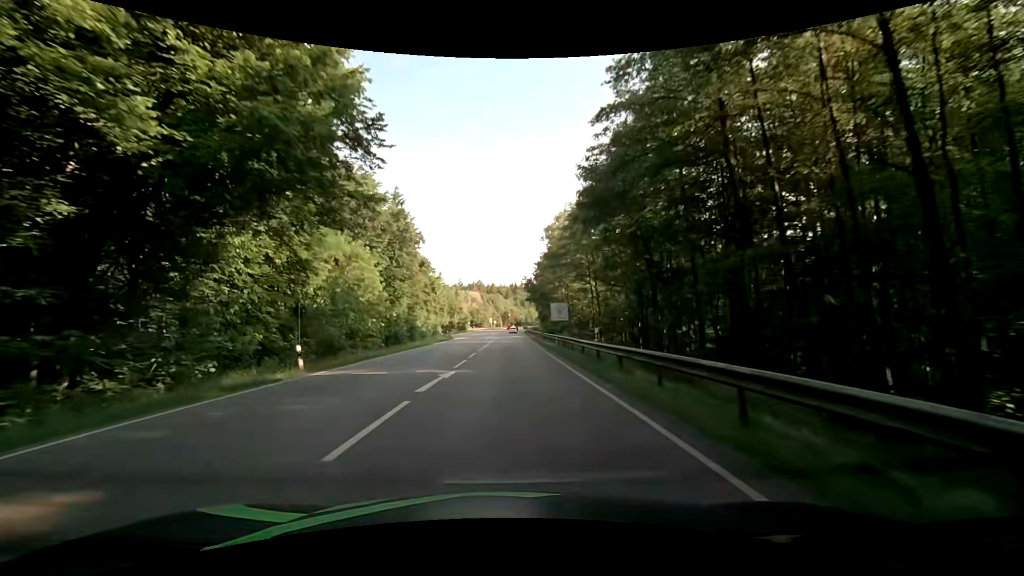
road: secondary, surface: asphalt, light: Day
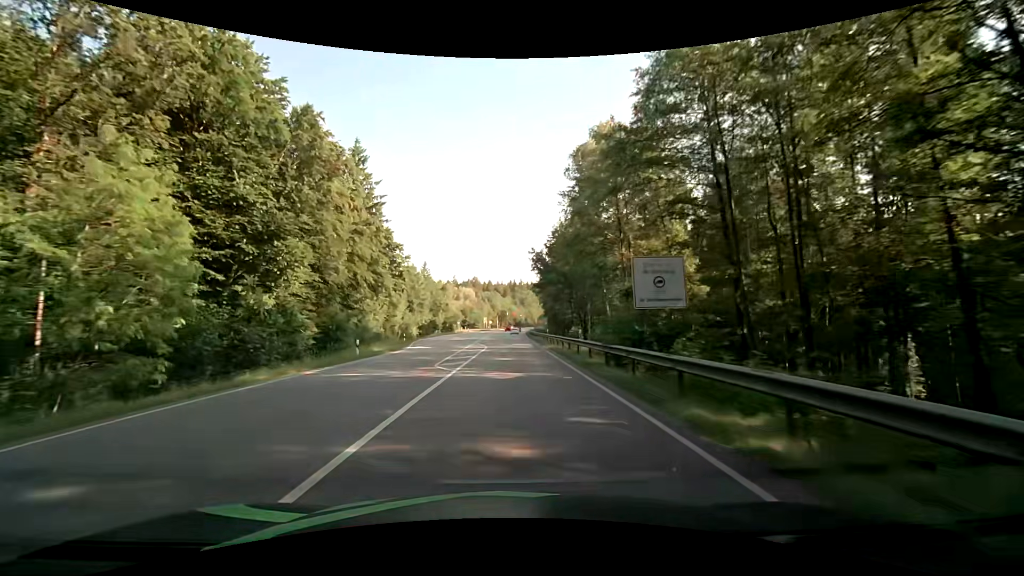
(+0.1, +33.2) m; 0°
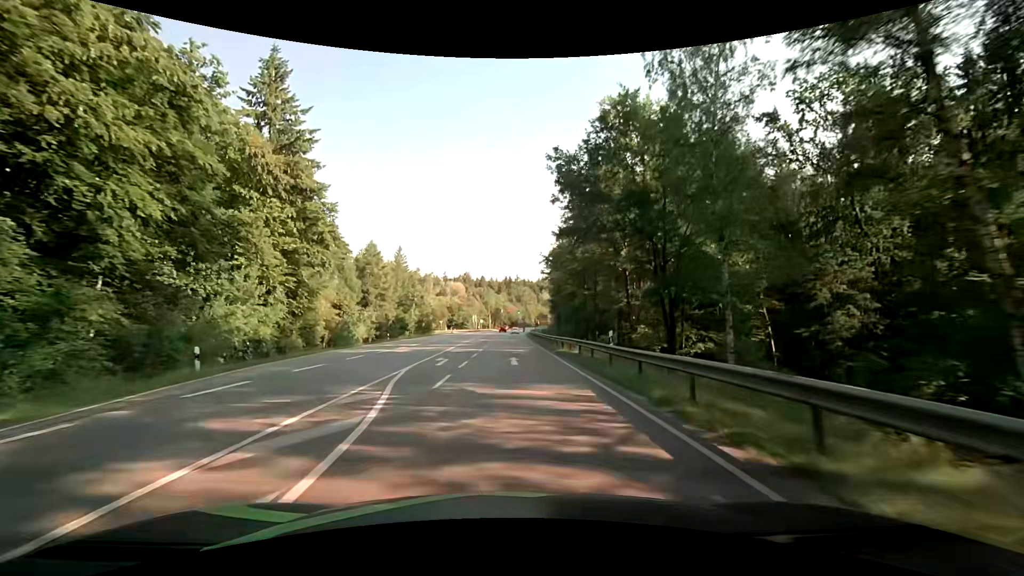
(+0.3, +32.6) m; +1°
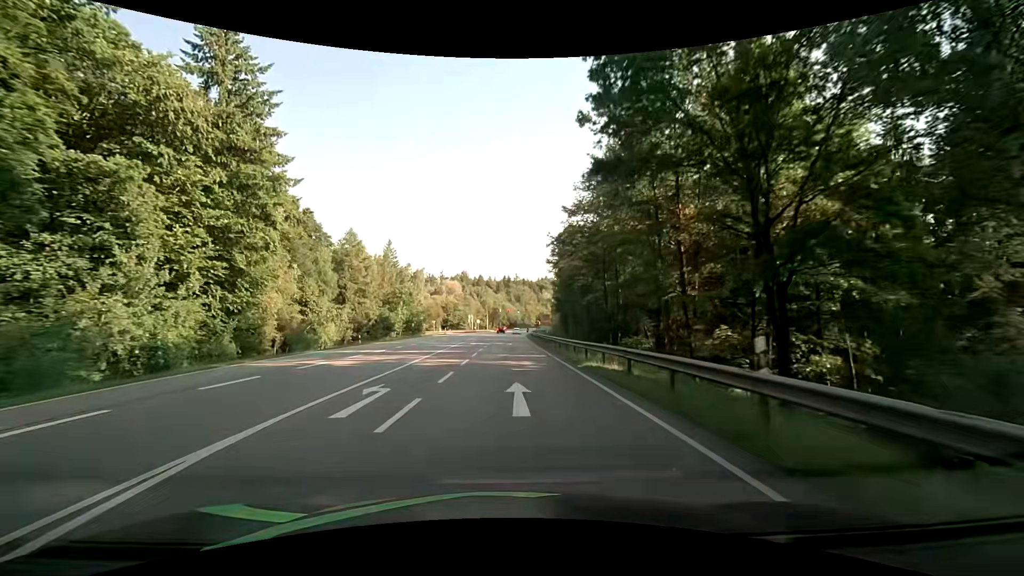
(-0.1, +10.8) m; 0°
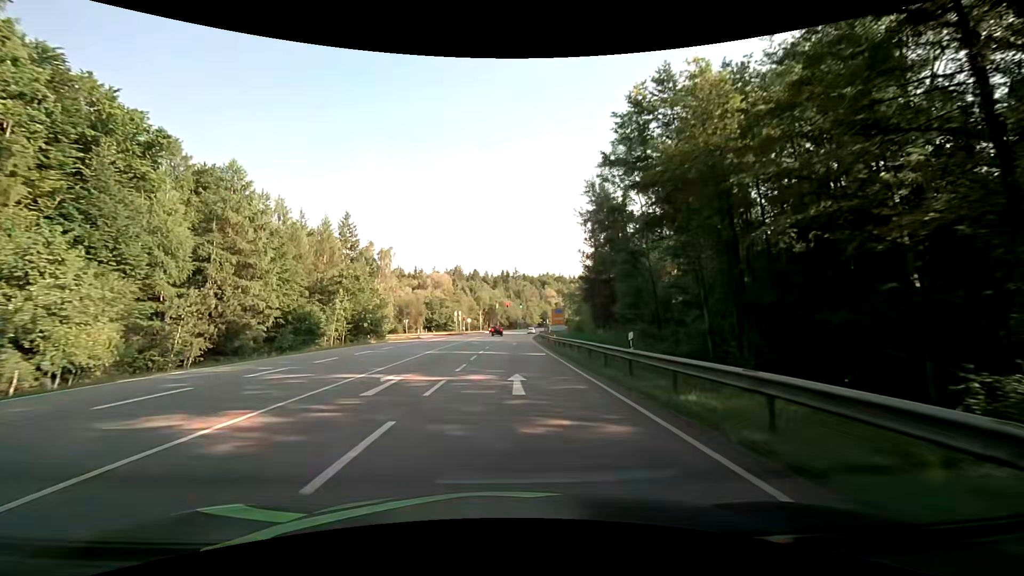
(0.0, +32.3) m; 0°
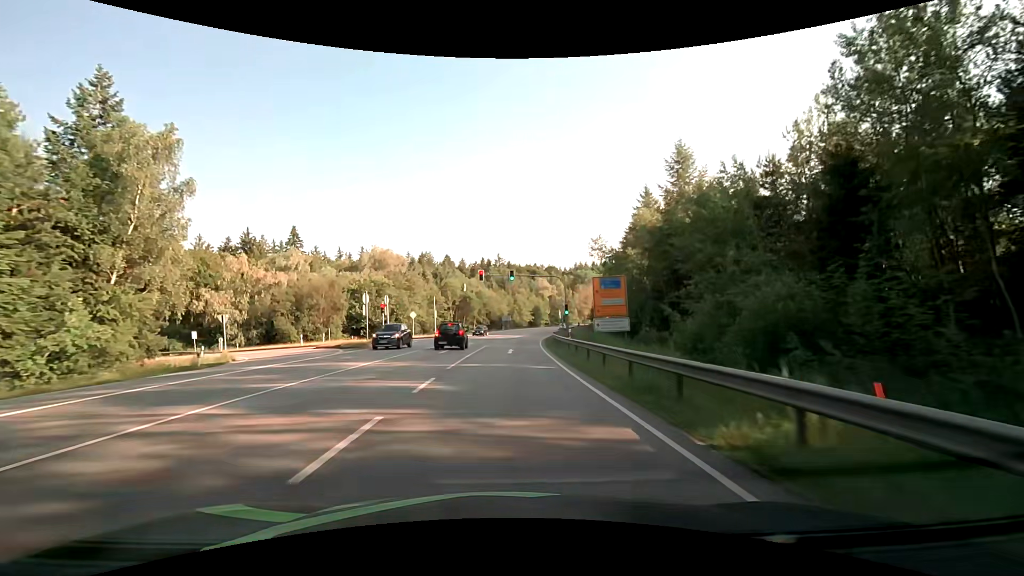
(+0.9, +53.6) m; +2°
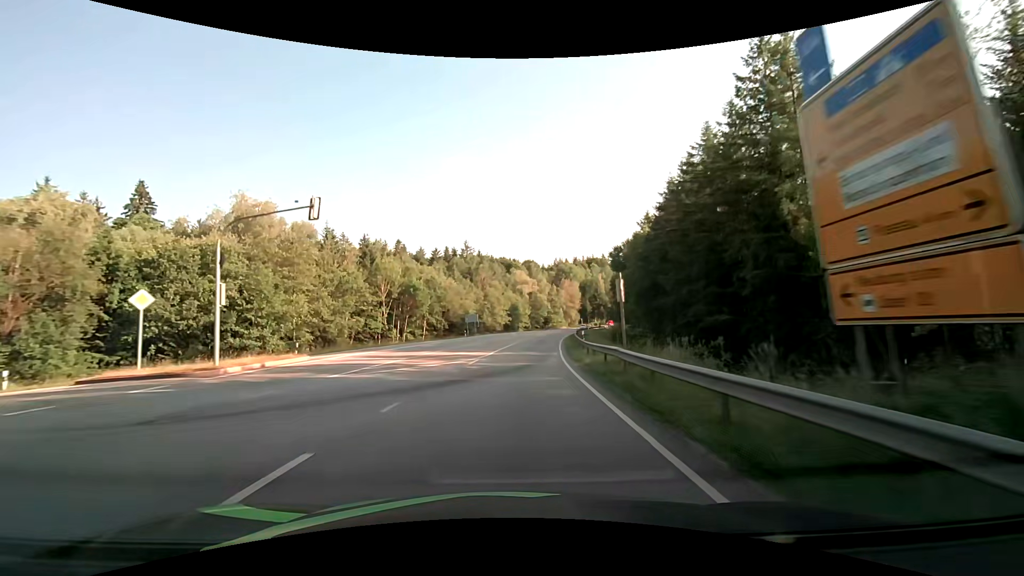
(+0.9, +42.9) m; +3°
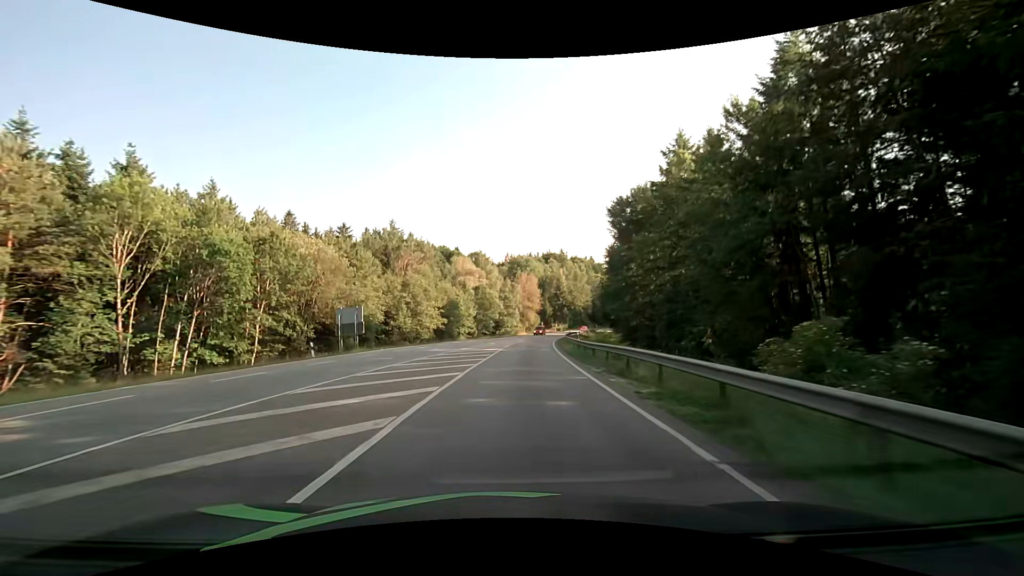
(+2.1, +42.8) m; +6°
(0, +10) (0, +20) (+1, +30) (+2, +40) (+3, +50) (+4, +60) (+5, +70) (+6, +80) (+8, +90) (+10, +99) m
